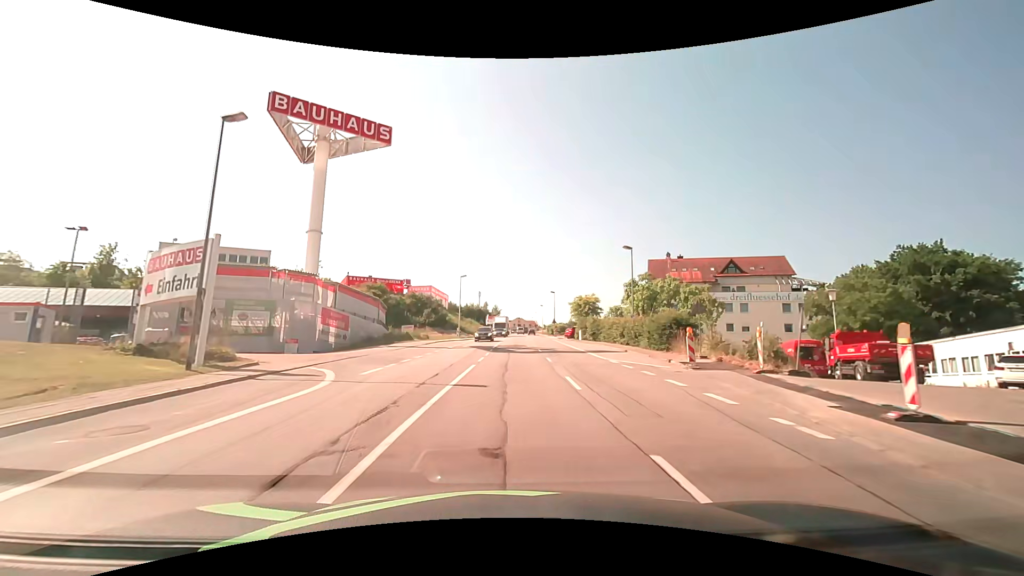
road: tertiary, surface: asphalt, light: Day
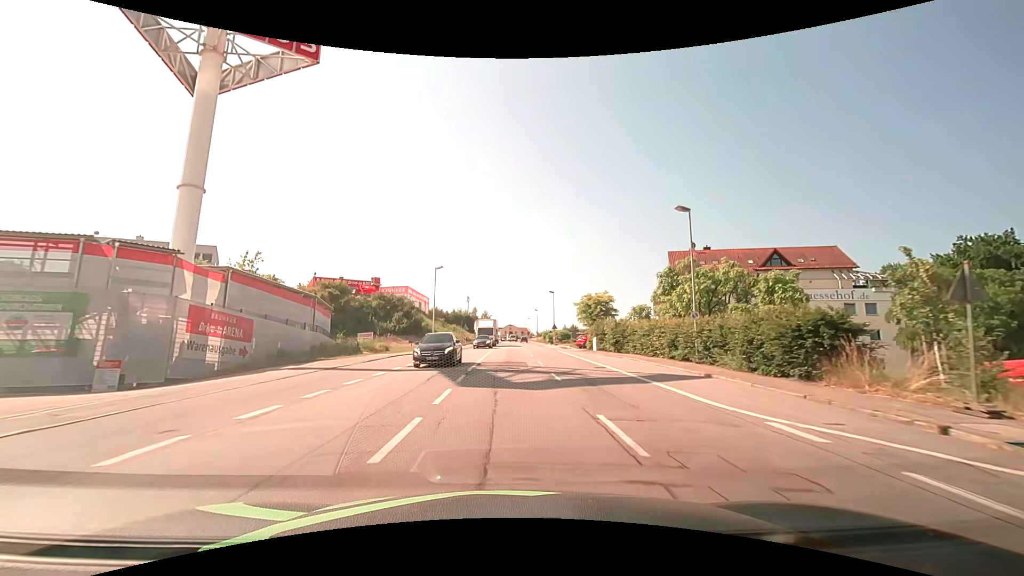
(+0.2, +15.2) m; +1°
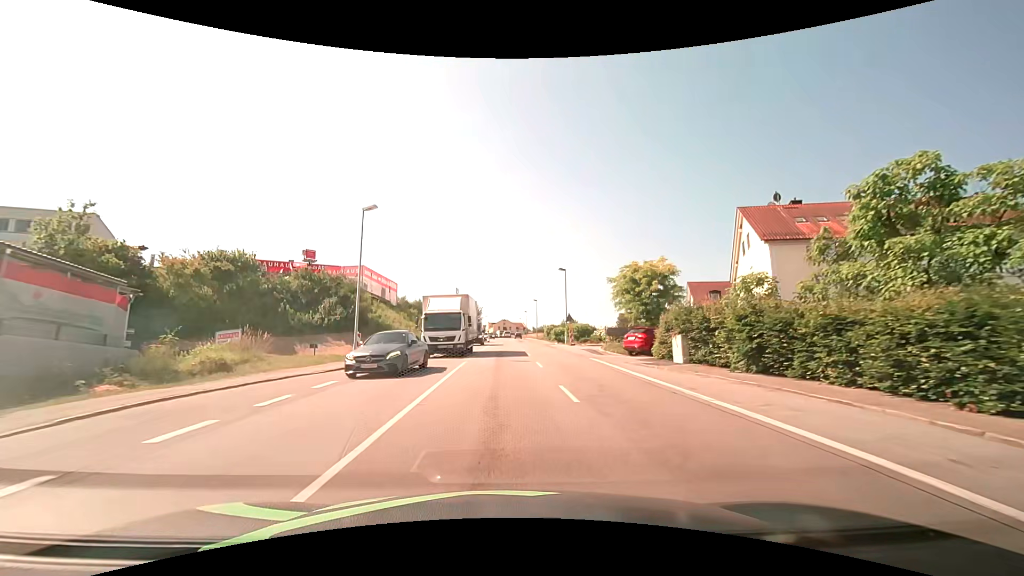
(+0.2, +22.8) m; +1°
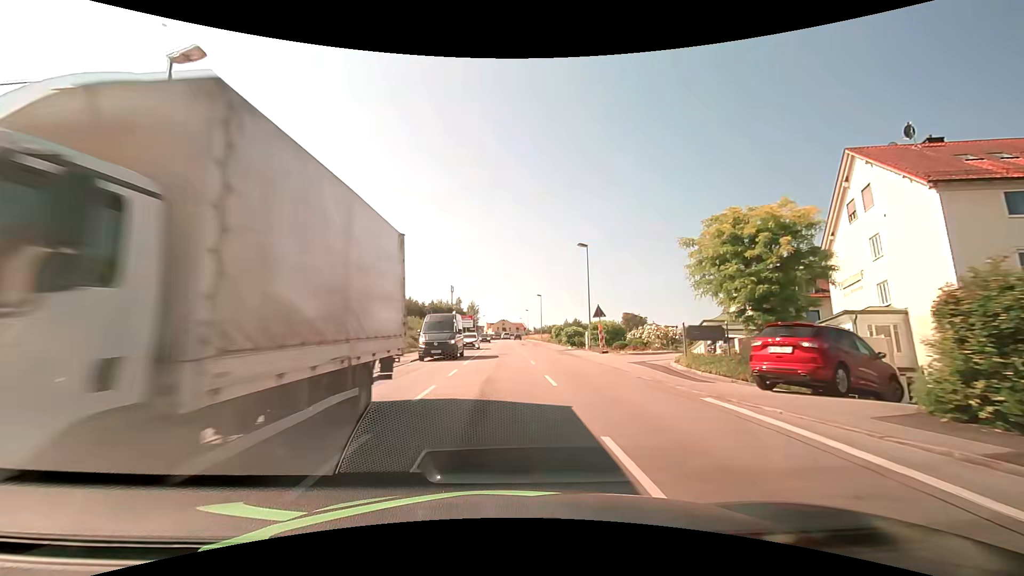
(0.0, +15.2) m; 0°
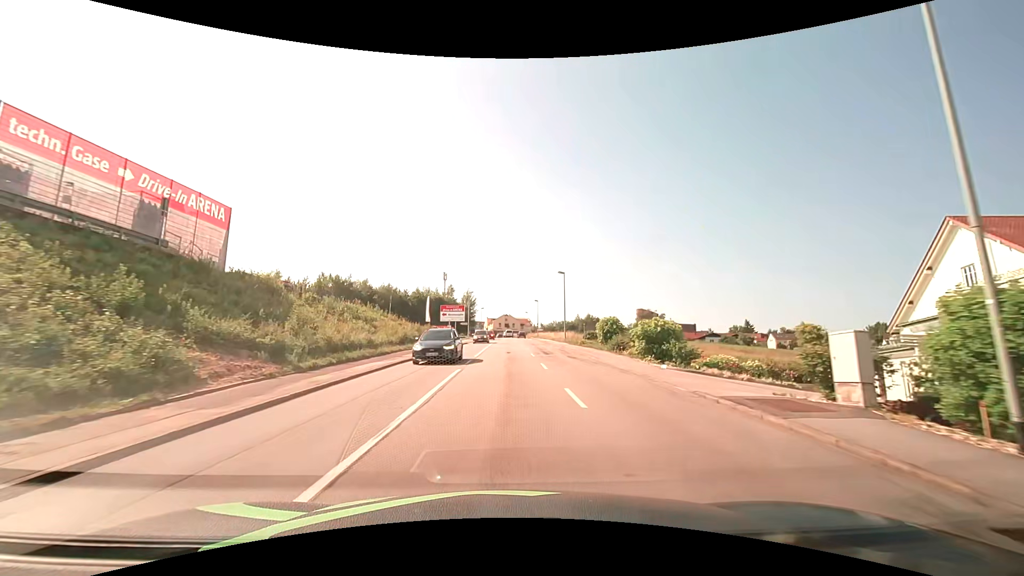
(-0.2, +30.5) m; 0°
(0, +10) (0, +20) (0, +30) (0, +40) (0, +50) (0, +60) (0, +70) (0, +80) (0, +90) (0, +100) m
